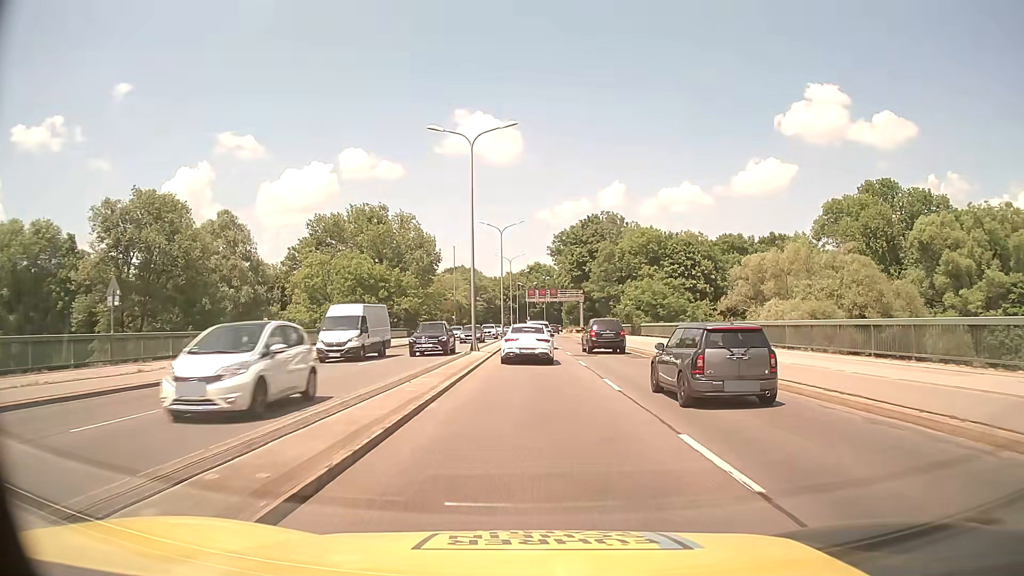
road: trunk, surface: asphalt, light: Day
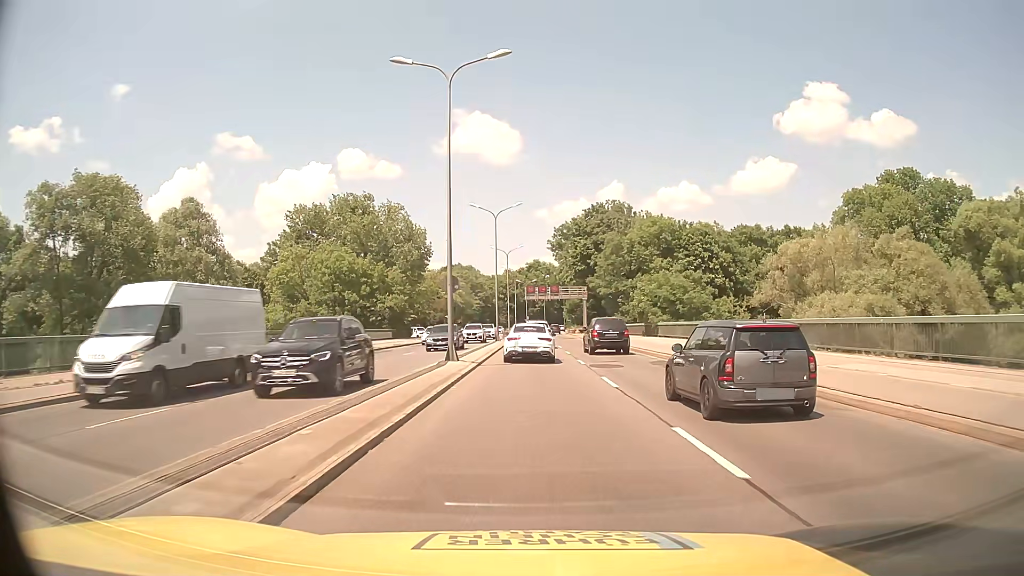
(0.0, +8.6) m; 0°
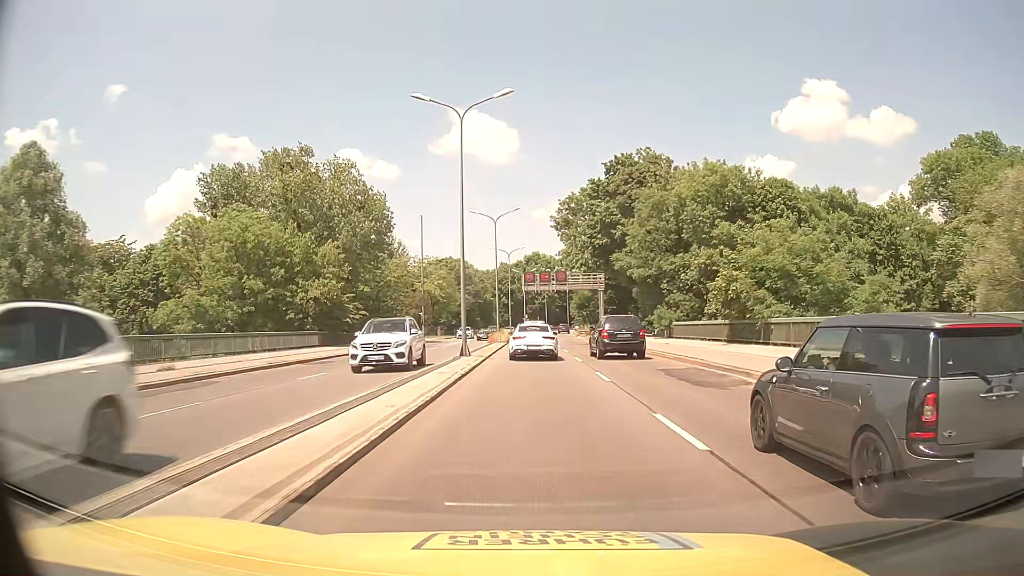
(0.0, +25.7) m; 0°
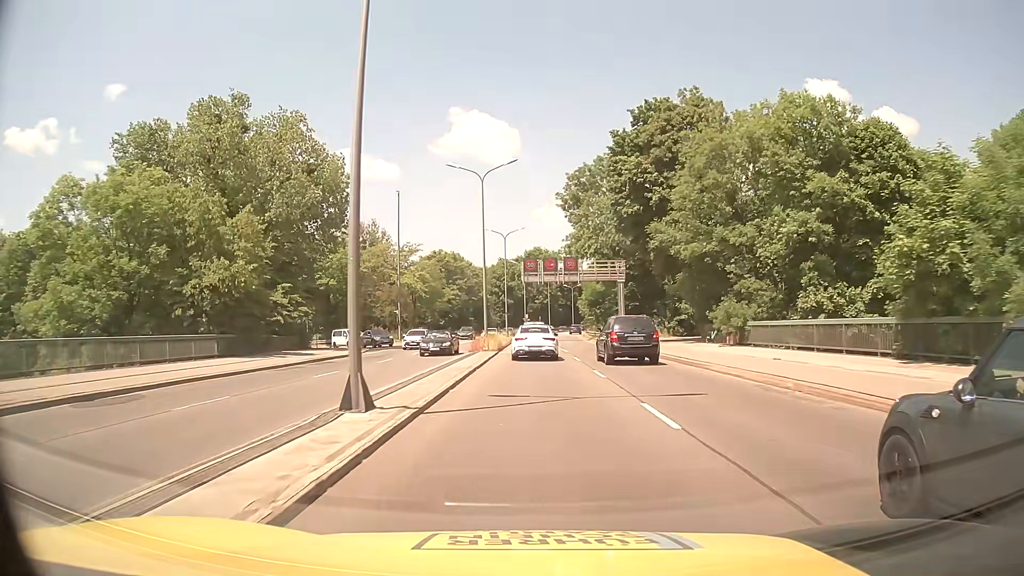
(0.0, +16.5) m; 0°
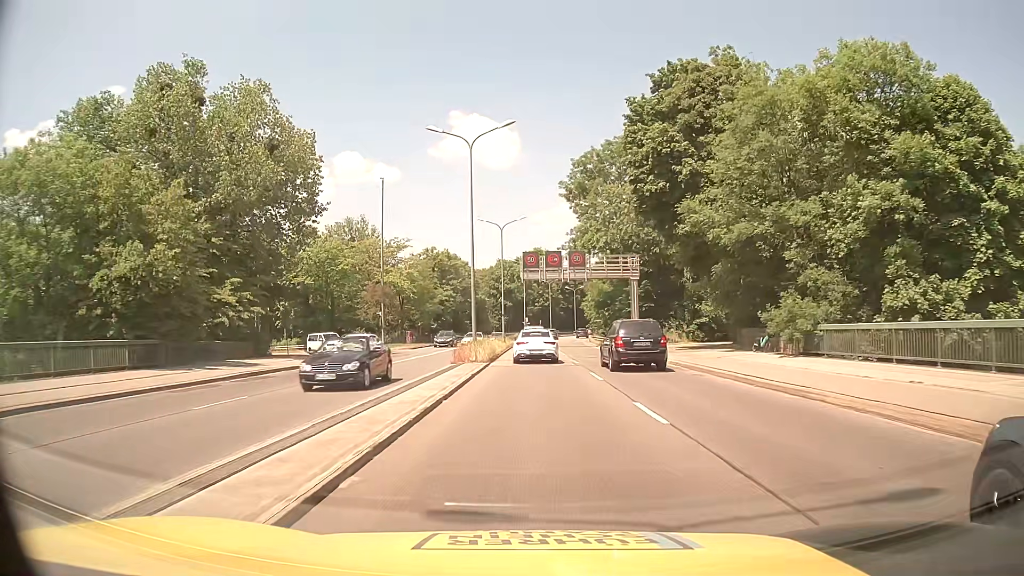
(0.0, +8.1) m; 0°
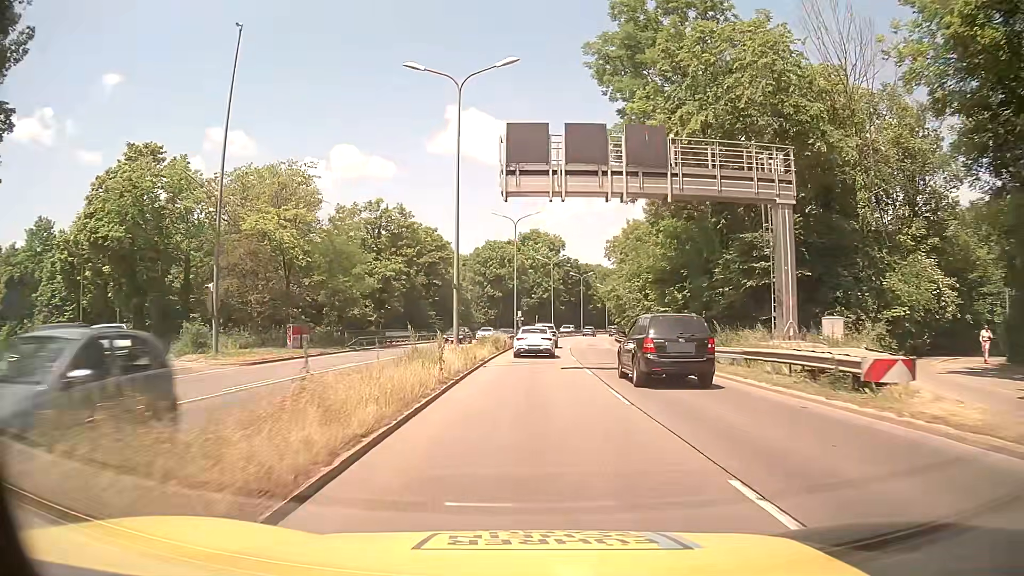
(+0.1, +34.0) m; 0°
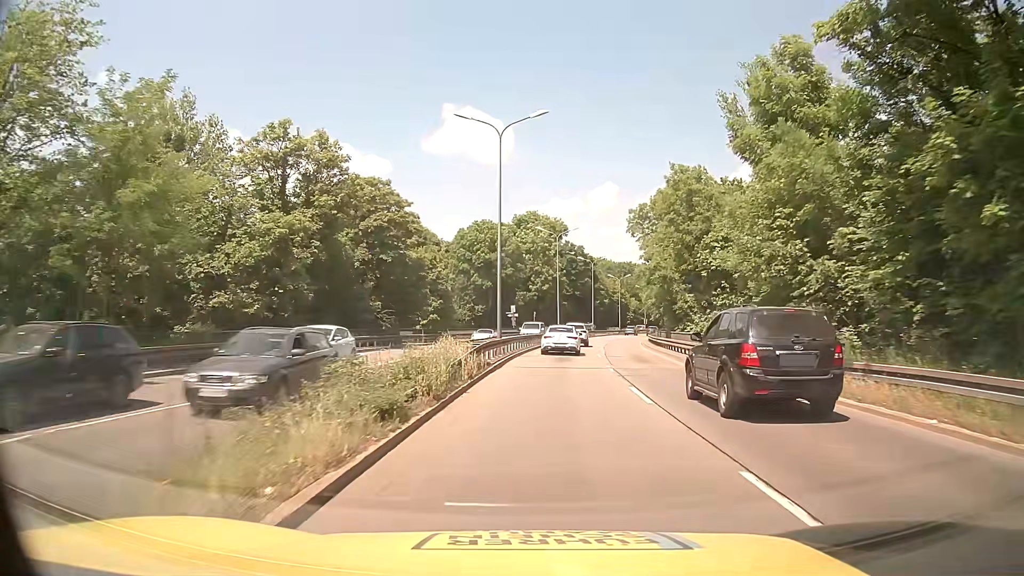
(+0.2, +25.9) m; +1°
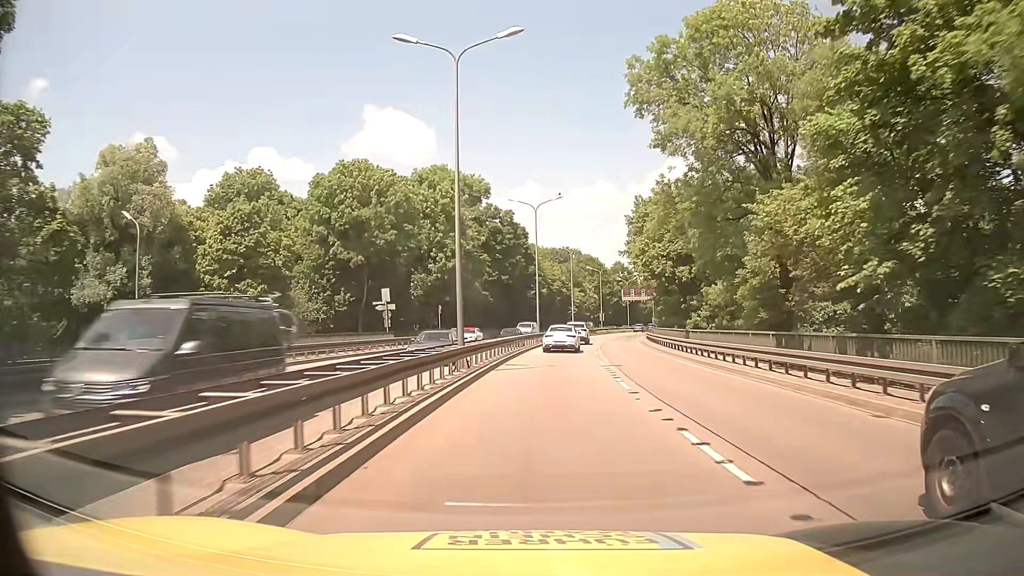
(+2.4, +43.7) m; +6°
(0, +10) (0, +20) (+1, +30) (+2, +40) (+3, +50) (+4, +60) (+6, +70) (+8, +79) (+10, +89) (+12, +99) m
